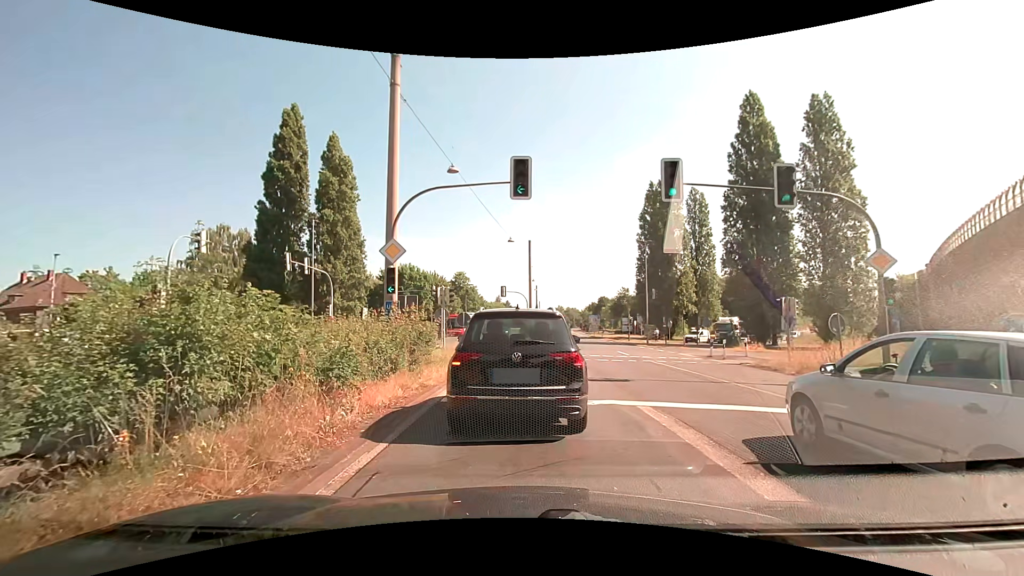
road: trunk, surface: asphalt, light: Day
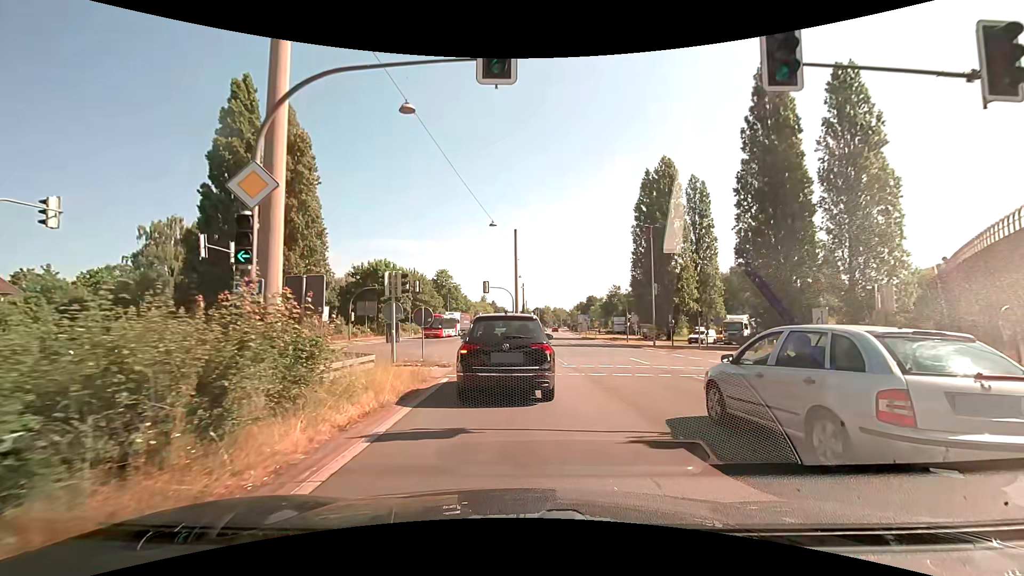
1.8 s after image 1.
(0.0, +7.7) m; +1°
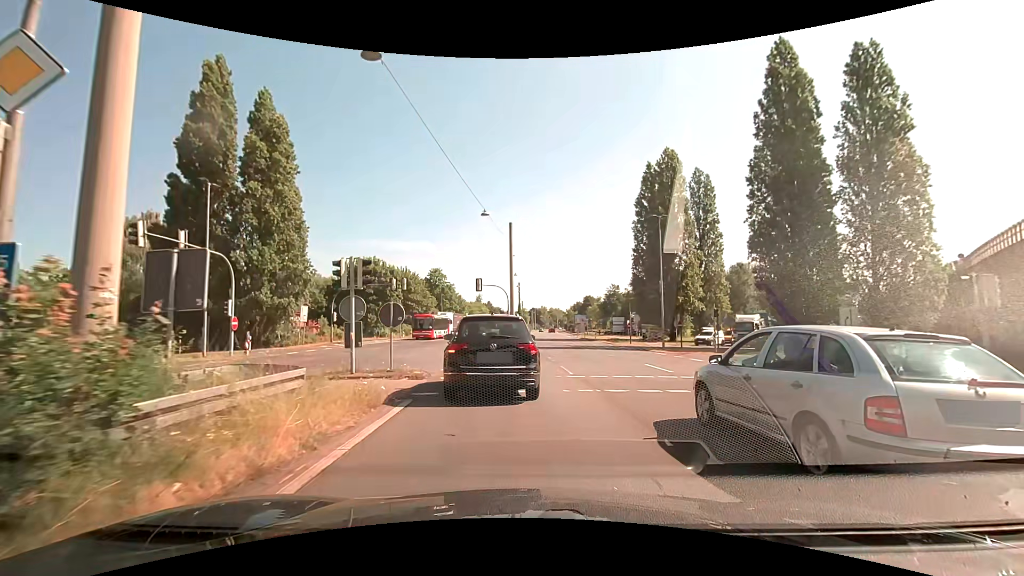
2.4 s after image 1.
(0.0, +3.9) m; 0°
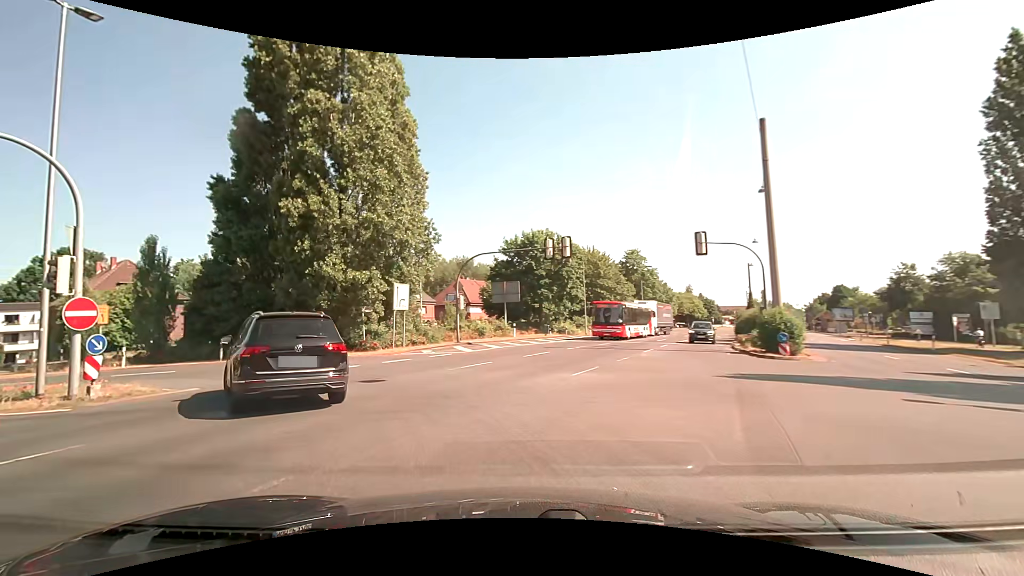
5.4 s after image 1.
(-1.9, +22.2) m; -21°
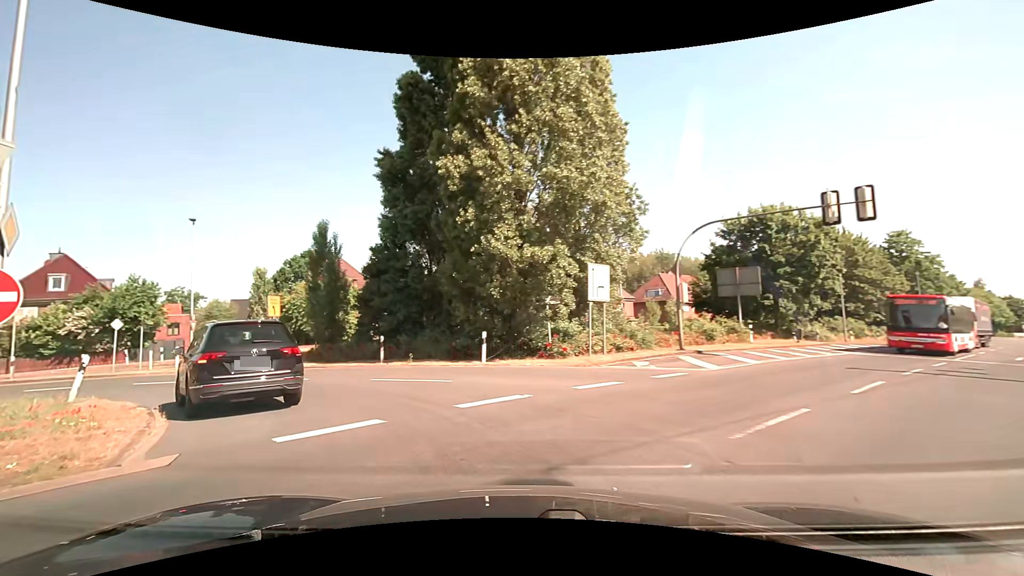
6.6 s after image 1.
(-1.6, +8.5) m; -23°
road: primary
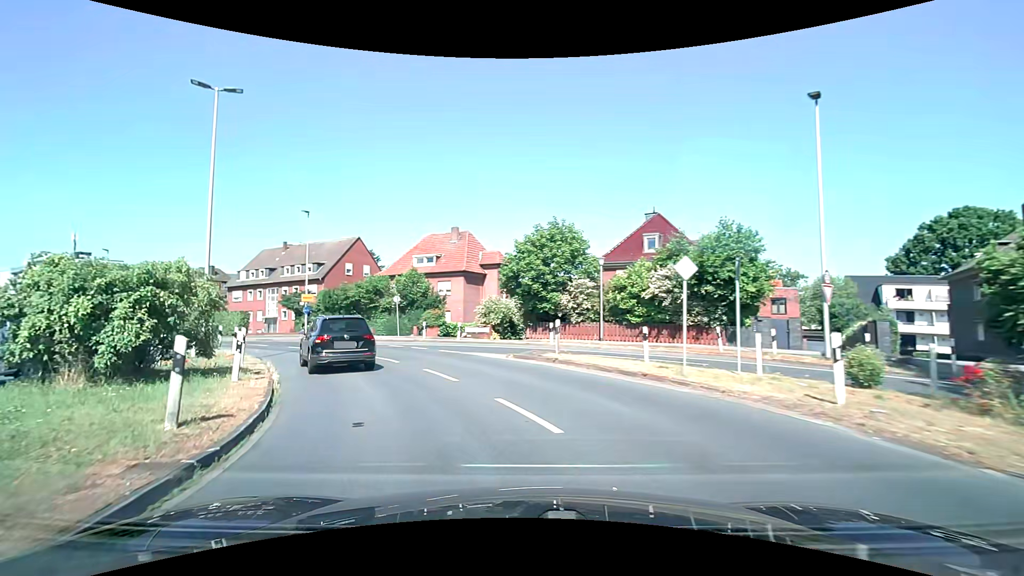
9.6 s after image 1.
(-11.1, +17.7) m; -60°
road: secondary
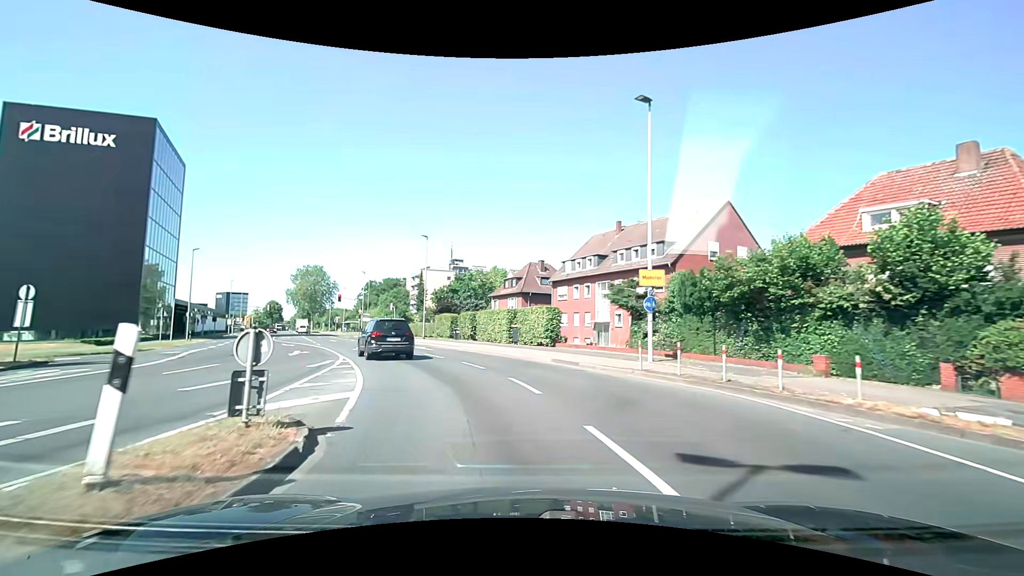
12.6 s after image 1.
(-9.0, +22.8) m; -38°
(-1, +10) (-4, +20) (-8, +29) (-12, +38) (-17, +47) (-21, +56) (-25, +65) (-30, +74) (-34, +83) (-38, +92) m
